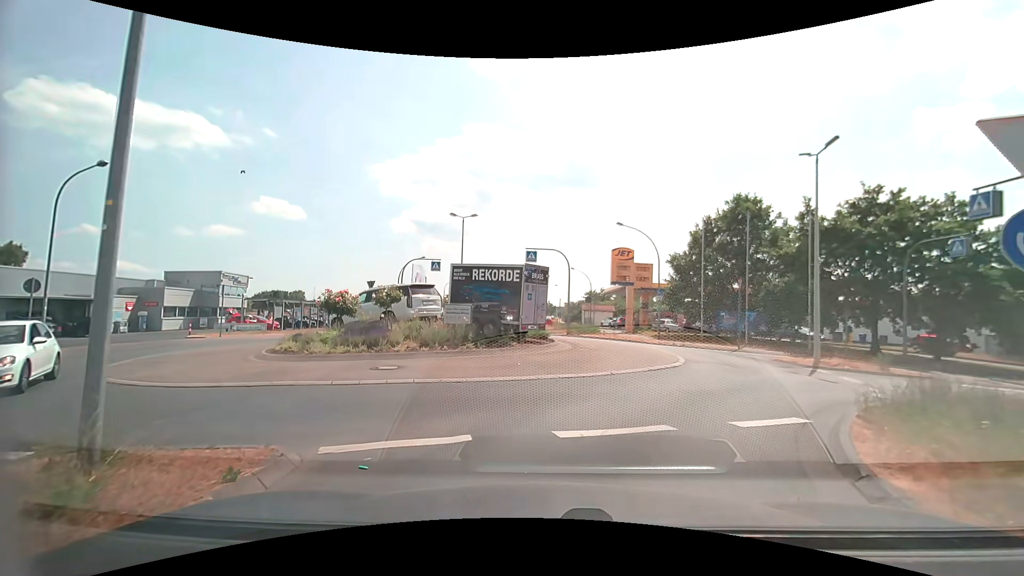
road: tertiary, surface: asphalt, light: Day
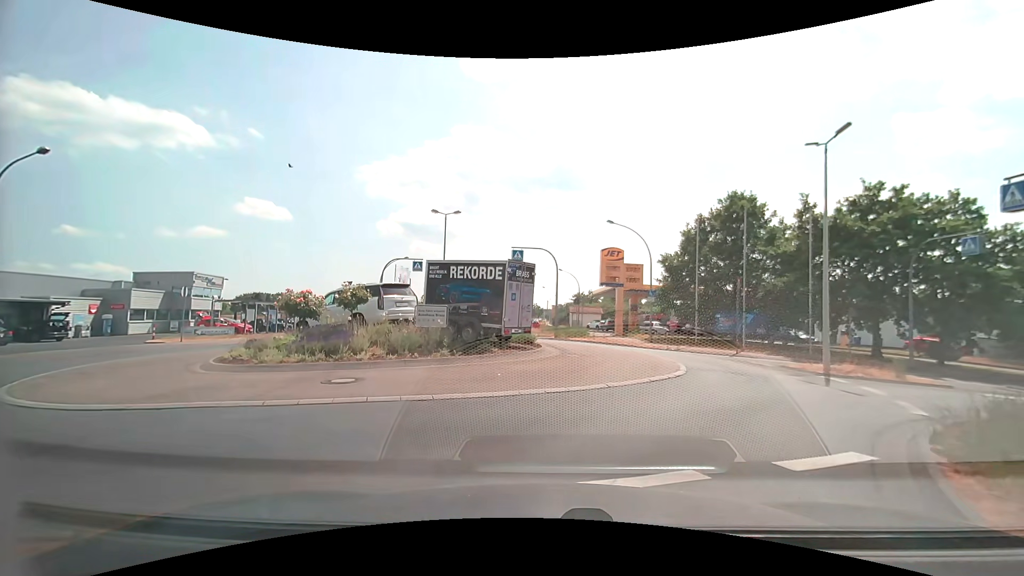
(0.0, +1.7) m; 0°
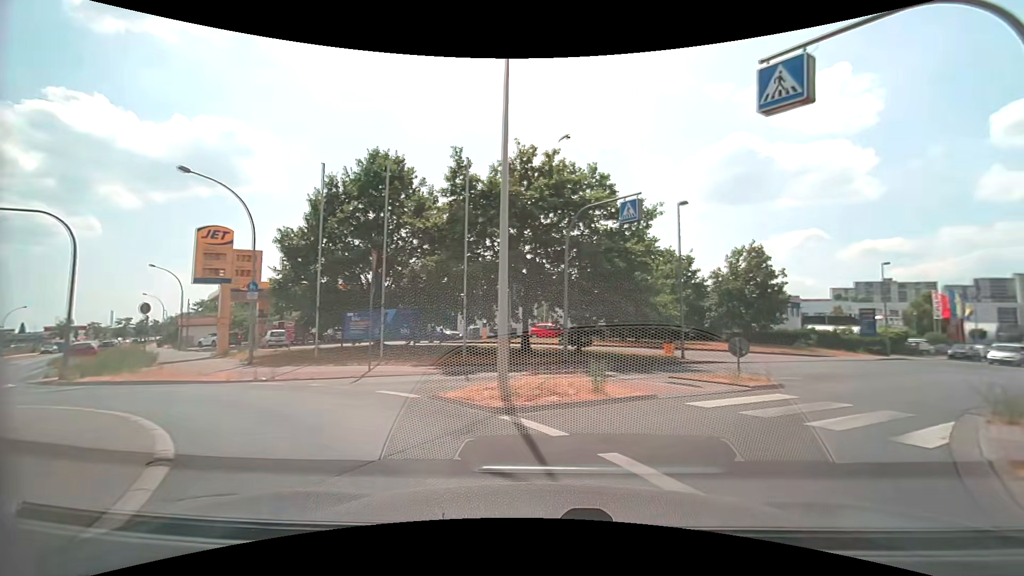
(+3.2, +10.2) m; +38°
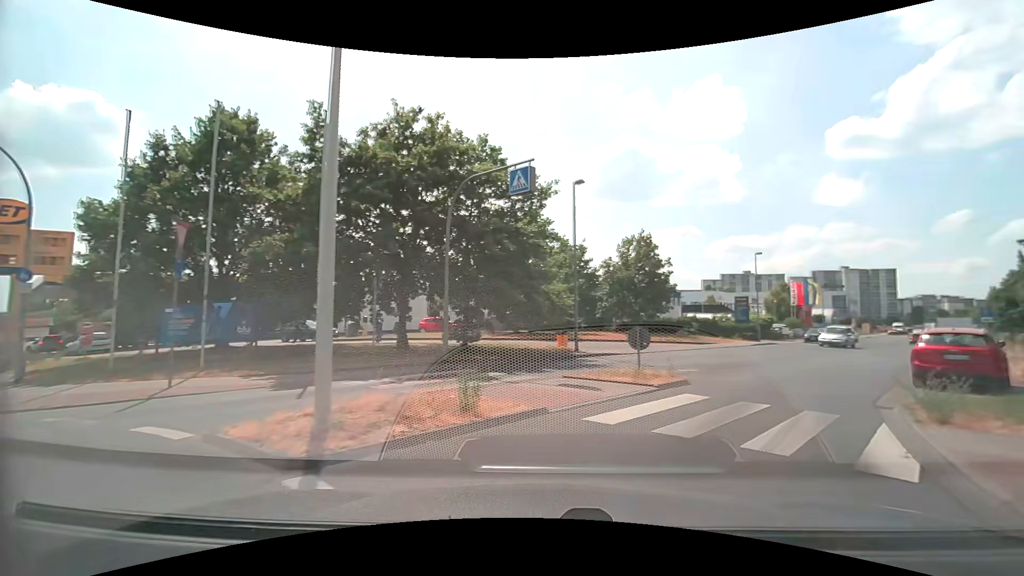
(+0.3, +3.1) m; +11°
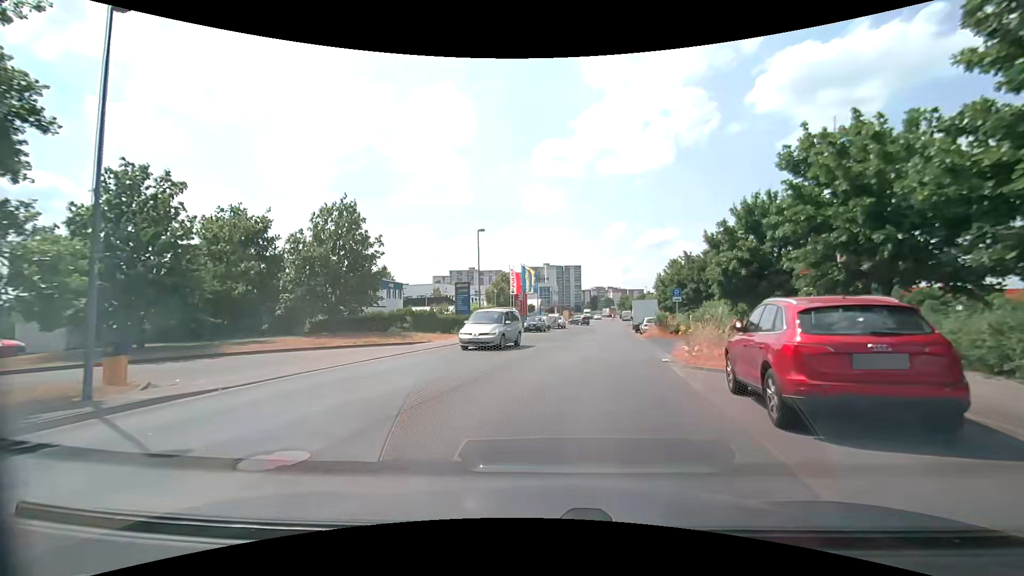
(+3.7, +10.9) m; +31°
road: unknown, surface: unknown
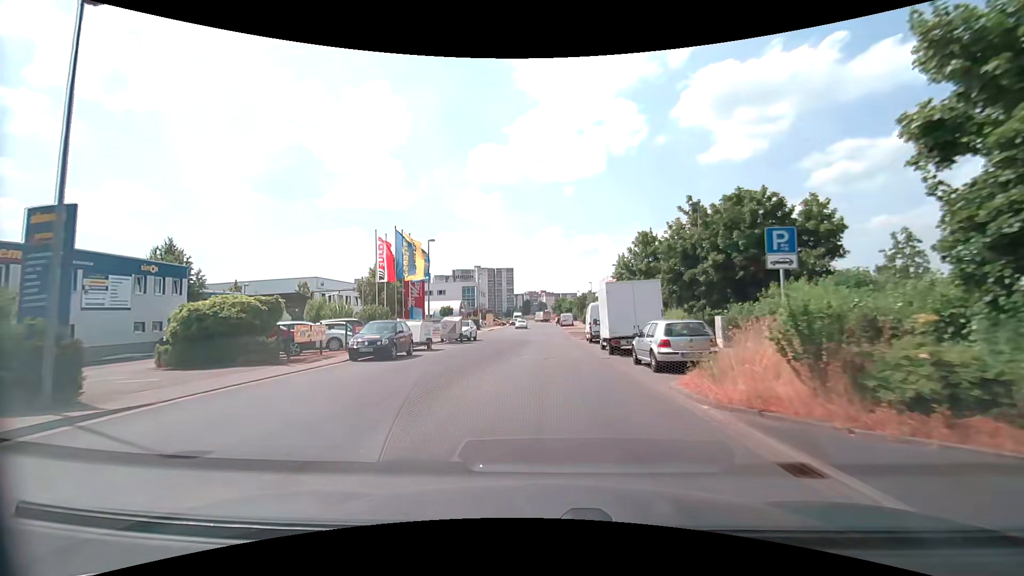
(+2.7, +26.8) m; +7°
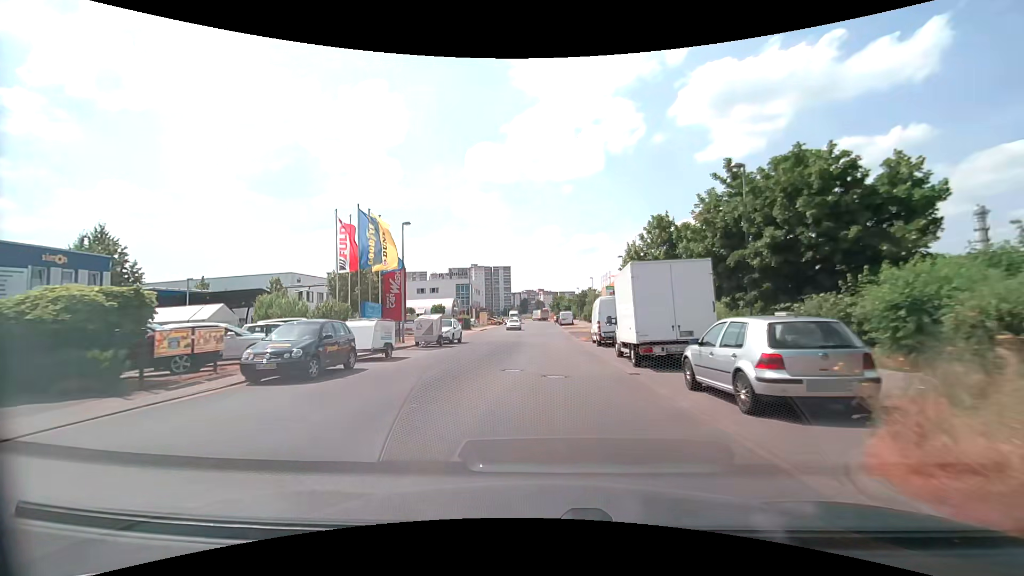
(0.0, +6.4) m; +1°
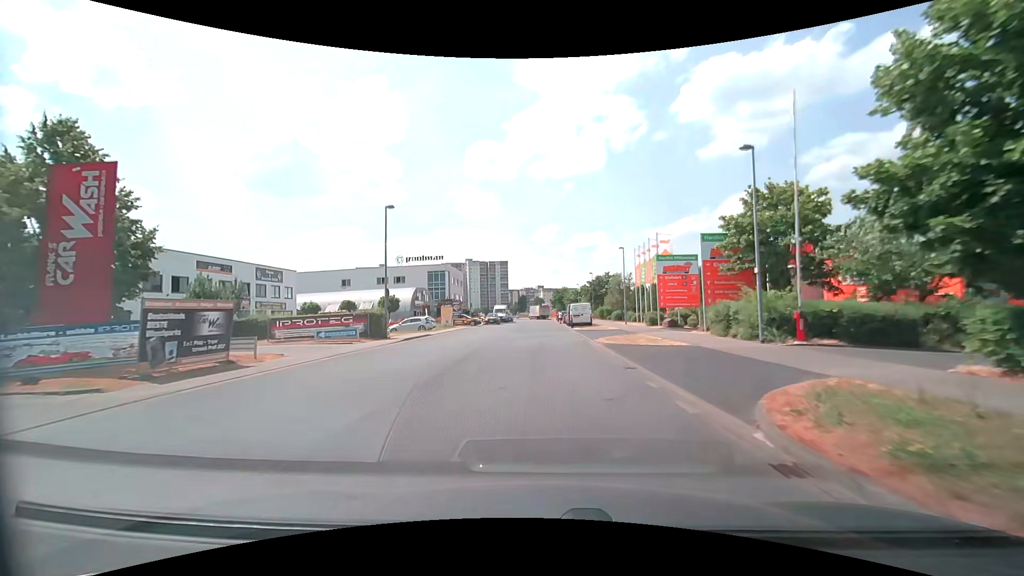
(0.0, +31.8) m; 0°
